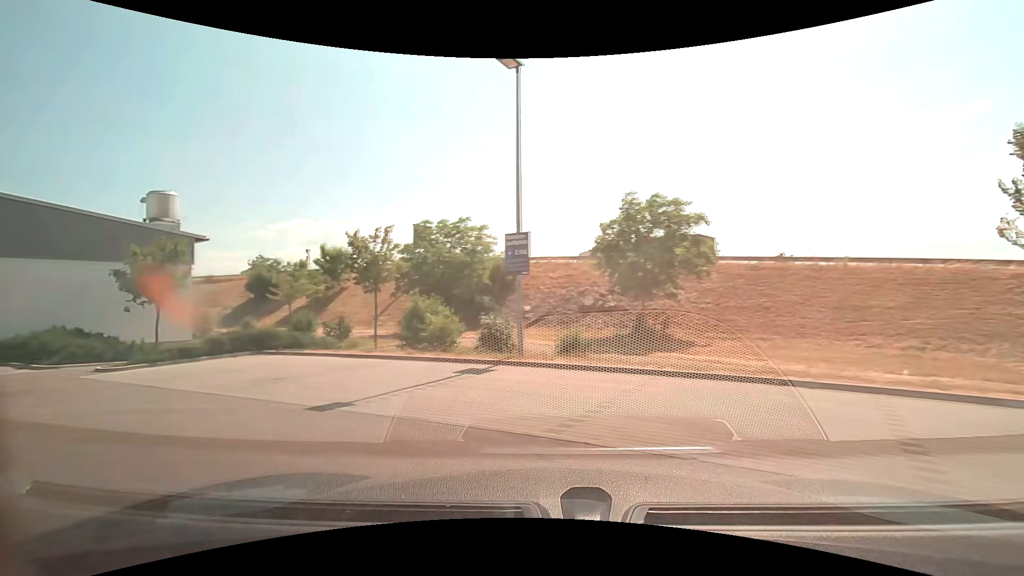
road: service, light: Day
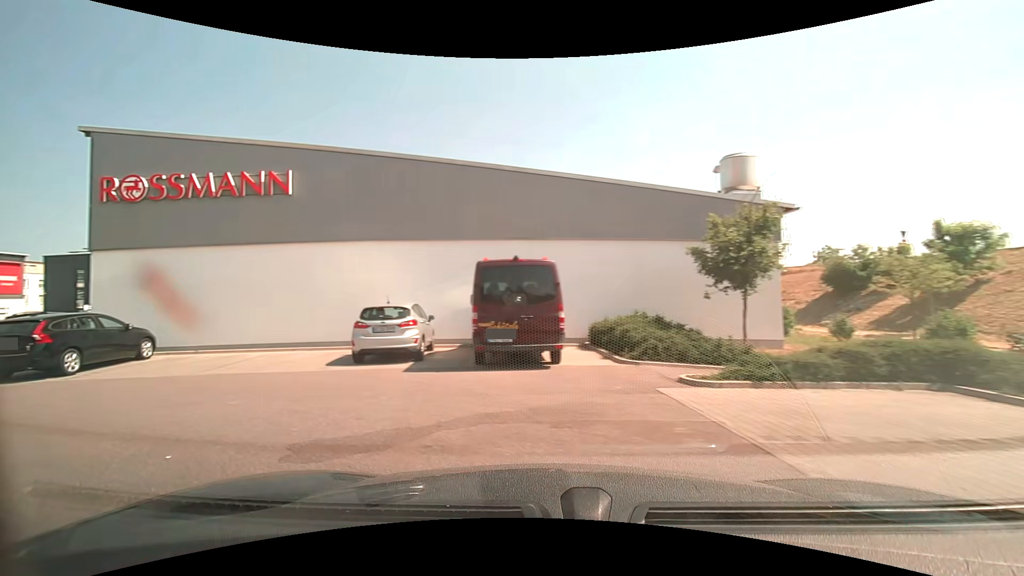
(-3.5, +6.2) m; -59°
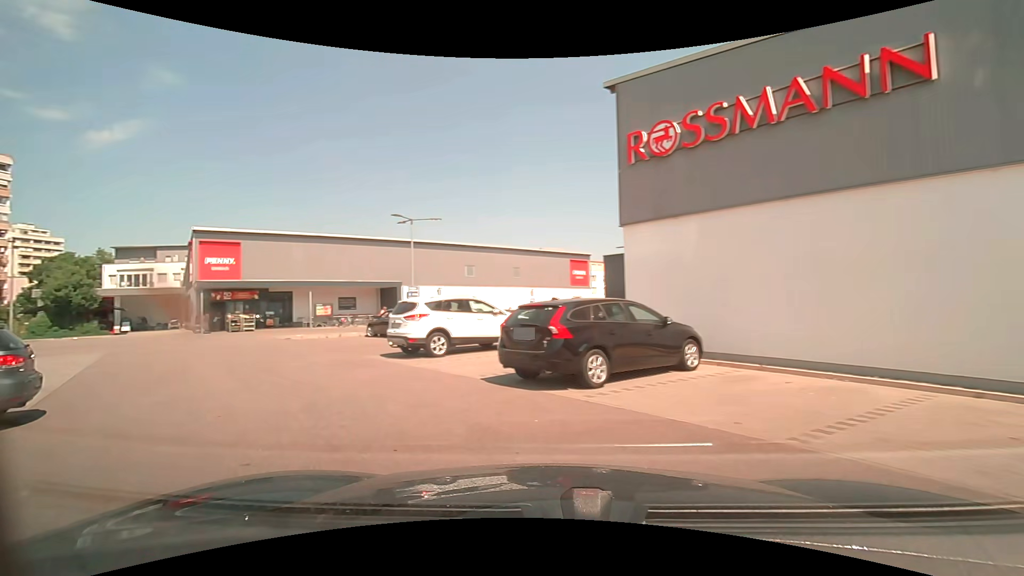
(-3.7, +6.7) m; -56°
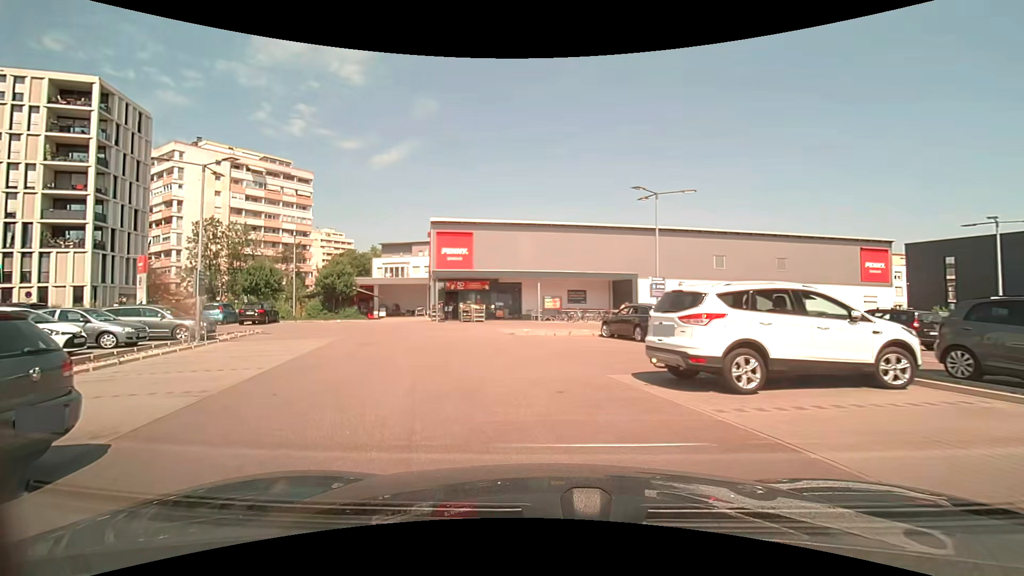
(-1.4, +5.6) m; -26°
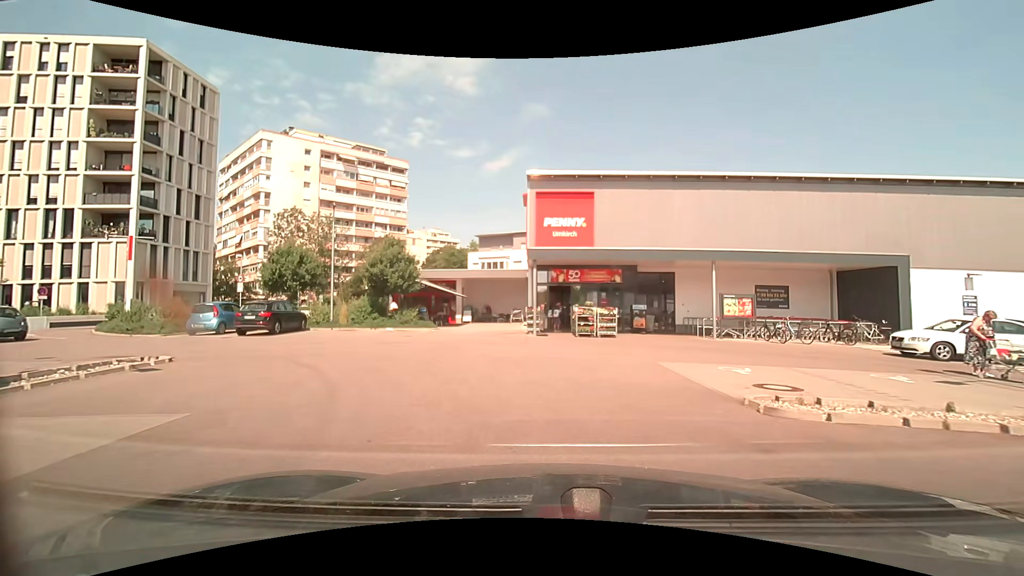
(-1.9, +15.3) m; -11°
